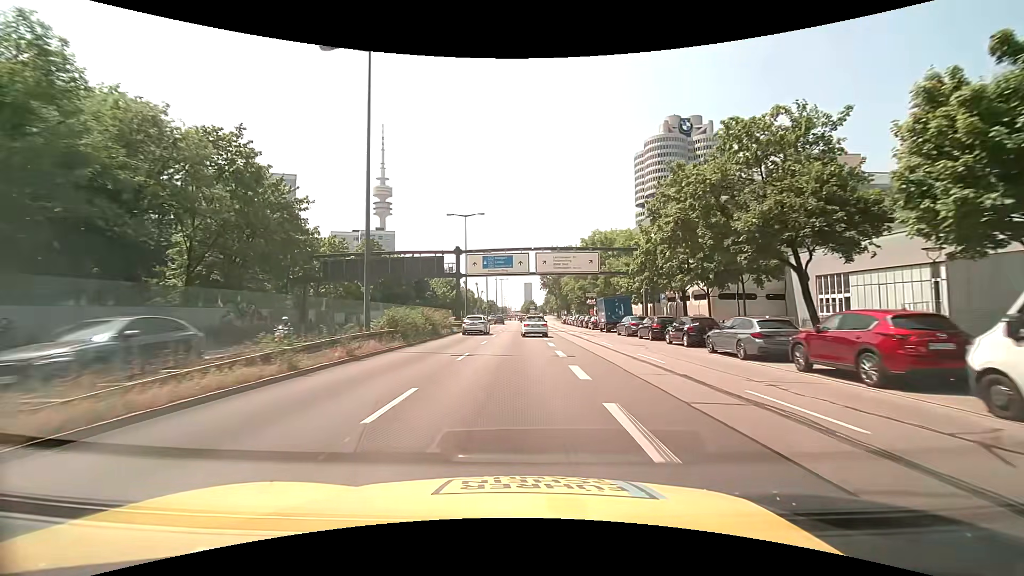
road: trunk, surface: asphalt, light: Day
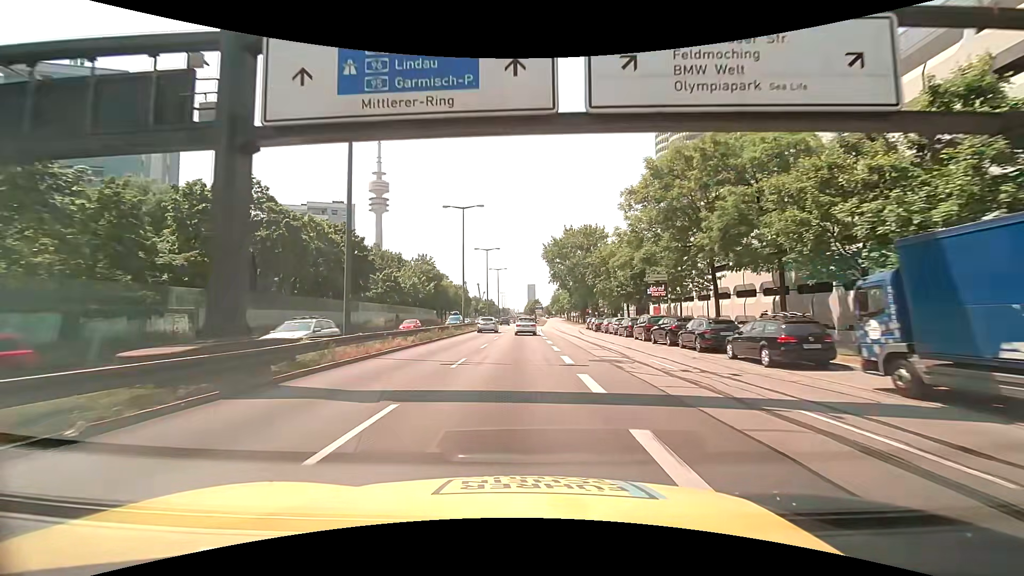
(0.0, +37.9) m; -1°
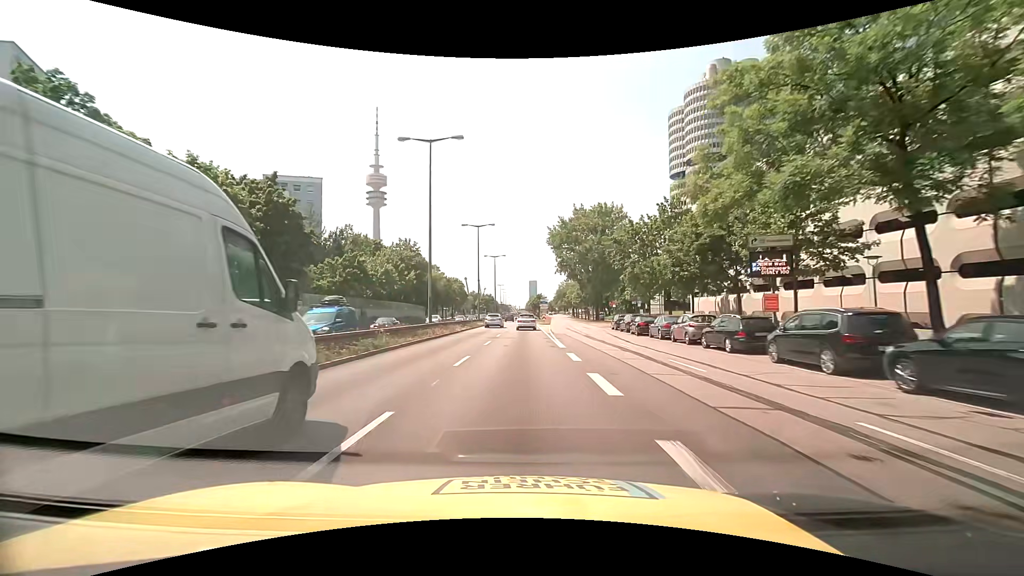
(+0.1, +18.9) m; 0°
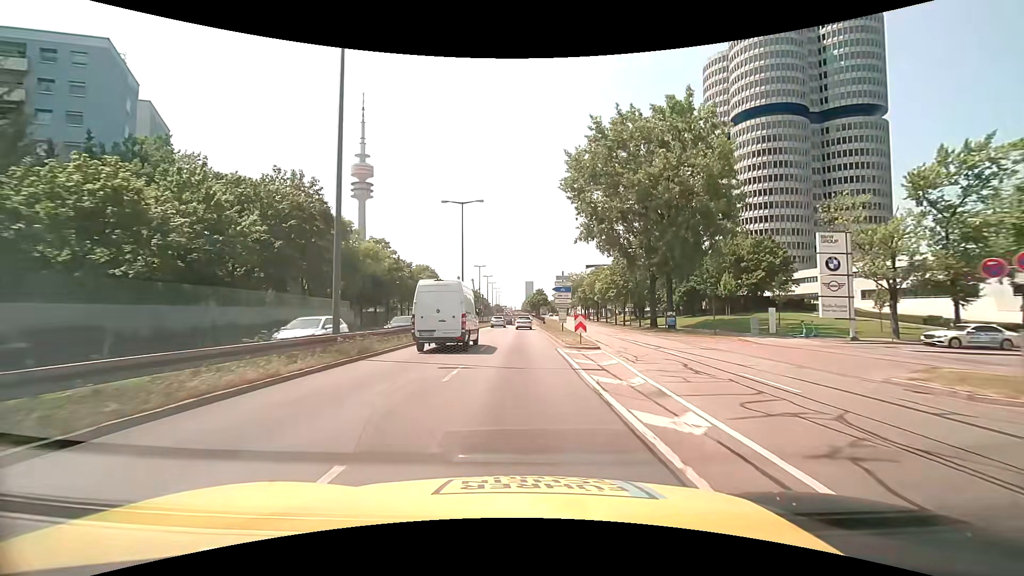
(0.0, +47.3) m; 0°
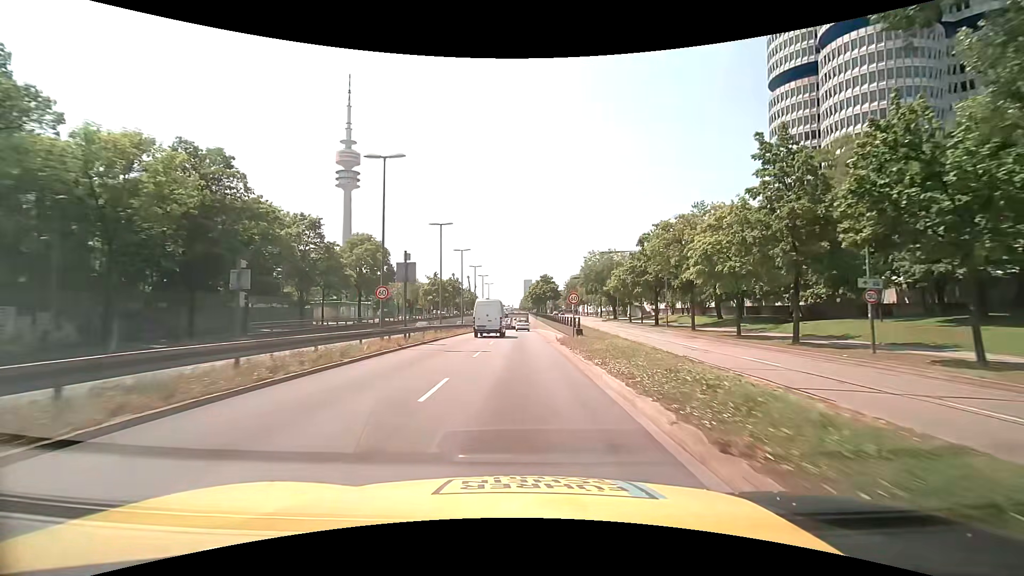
(0.0, +47.3) m; 0°
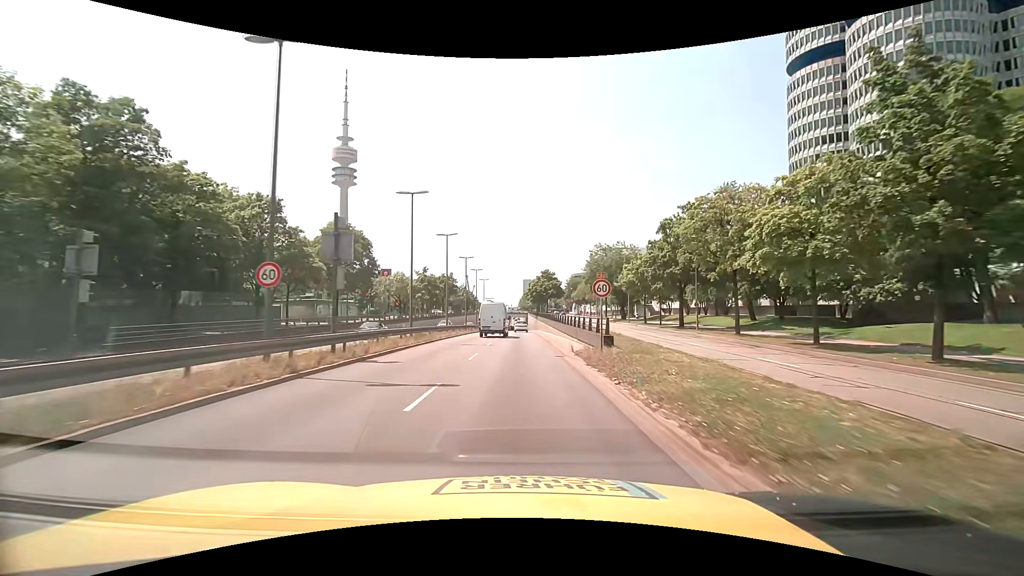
(0.0, +9.5) m; 0°
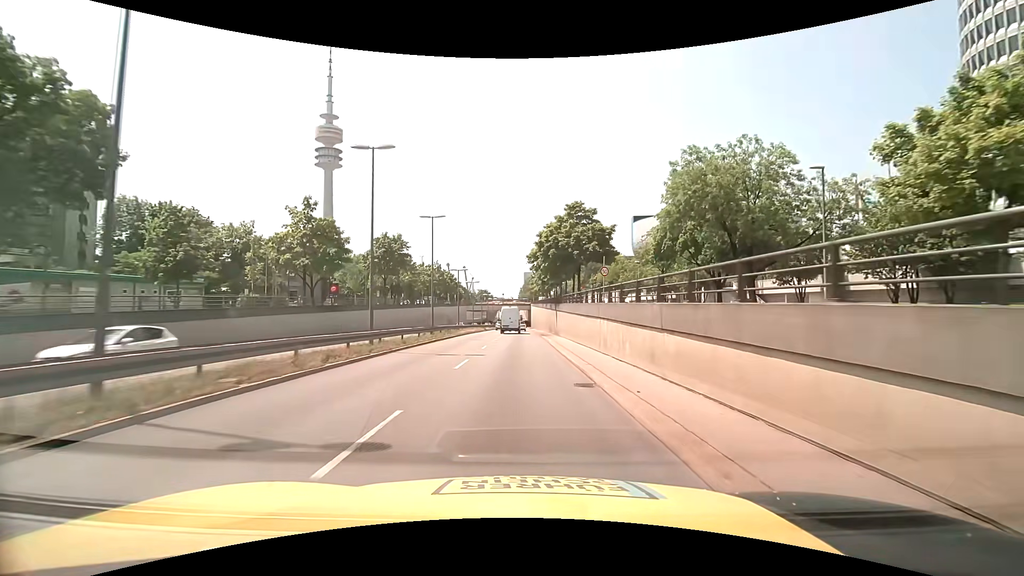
(0.0, +47.8) m; 0°
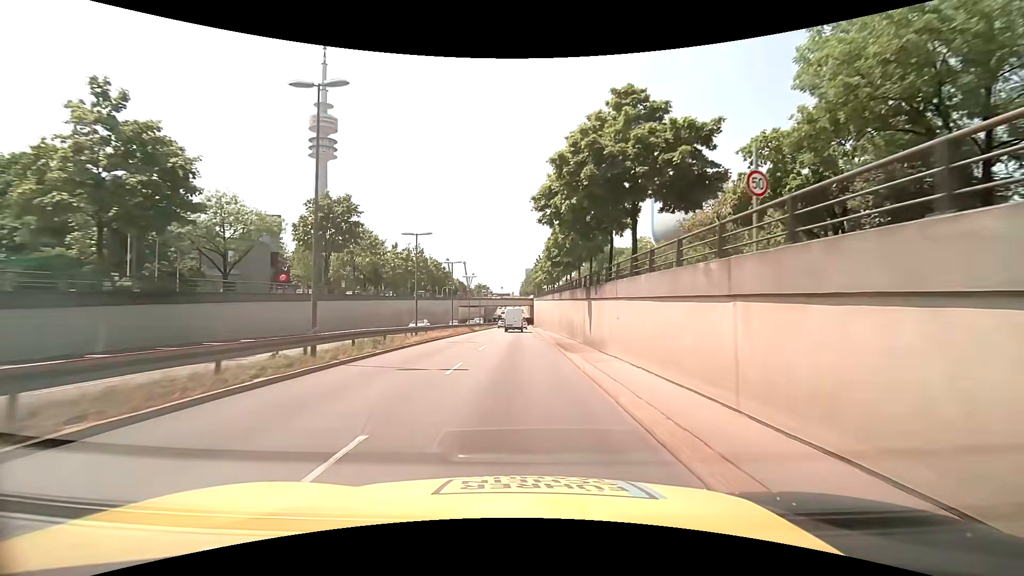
(0.0, +19.5) m; 0°
(0, +10) (0, +20) (0, +30) (0, +40) (0, +50) (0, +60) (0, +70) (0, +80) (0, +90) (0, +100) m
